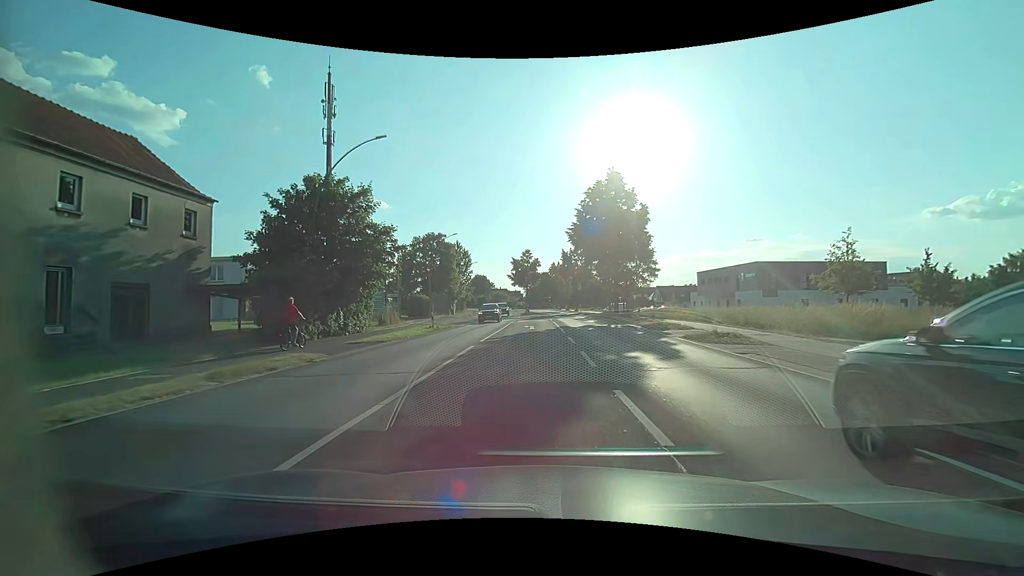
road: primary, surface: asphalt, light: Day
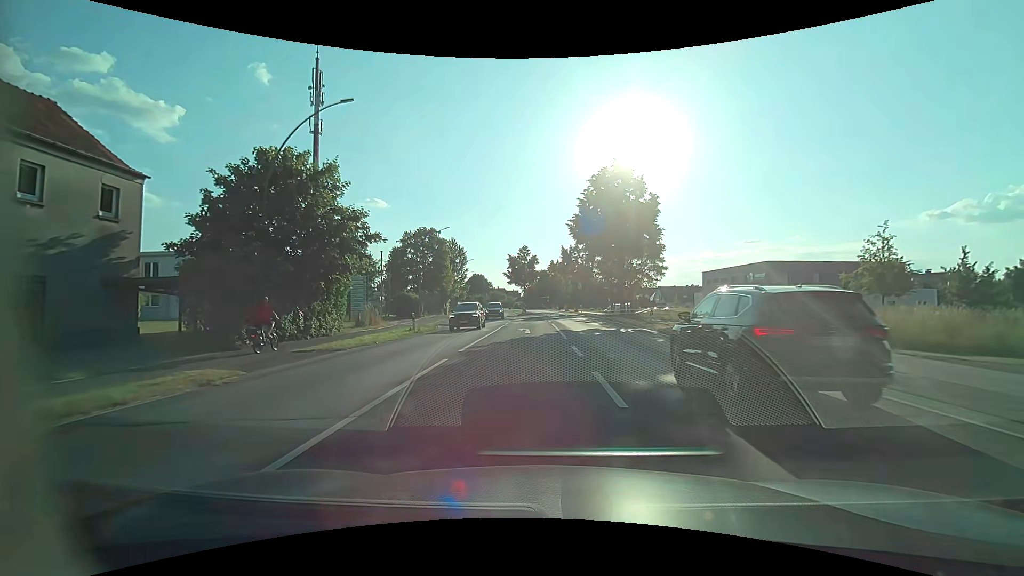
(0.0, +4.2) m; 0°
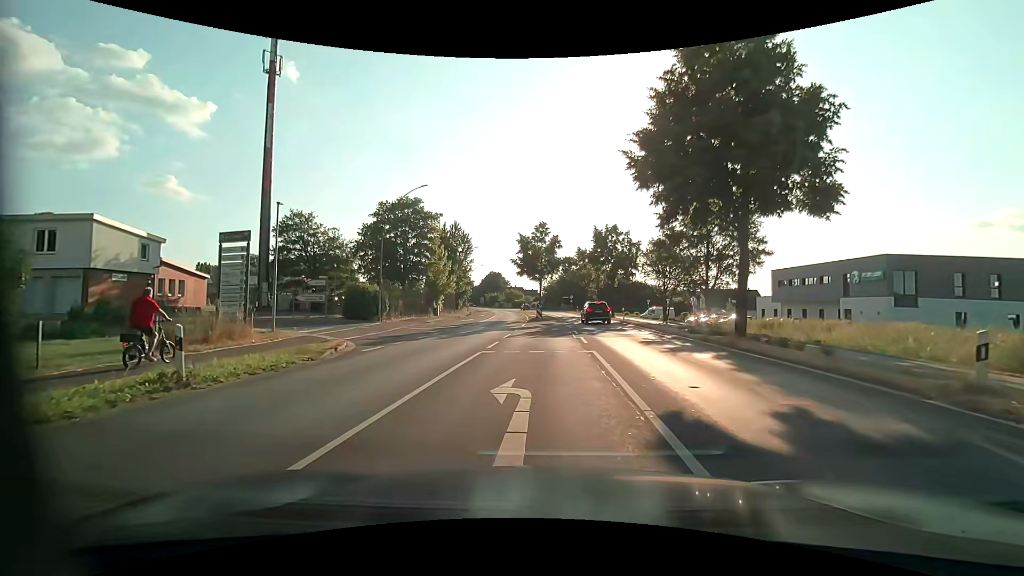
(-0.1, +19.1) m; -2°
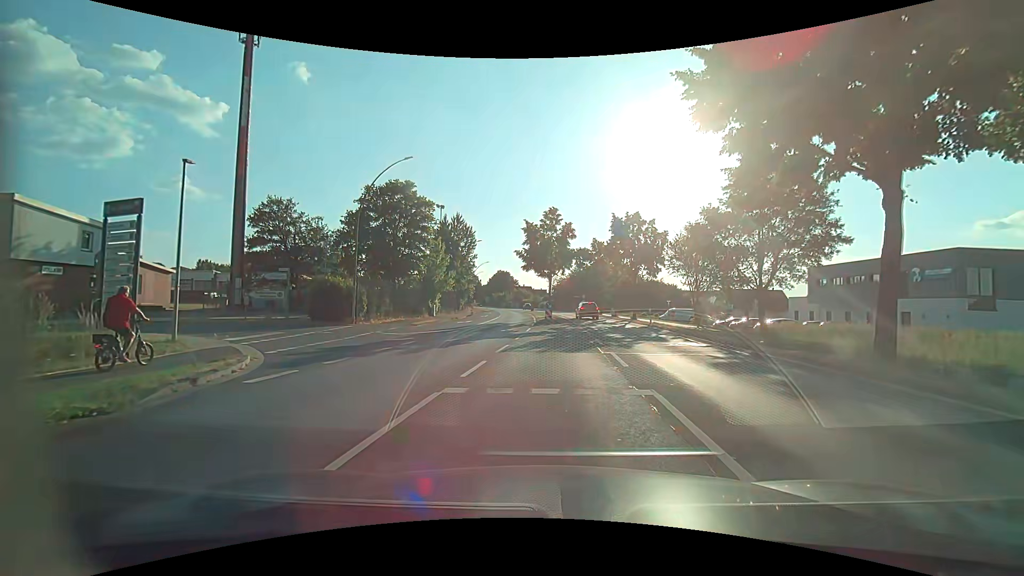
(-0.1, +6.8) m; -1°
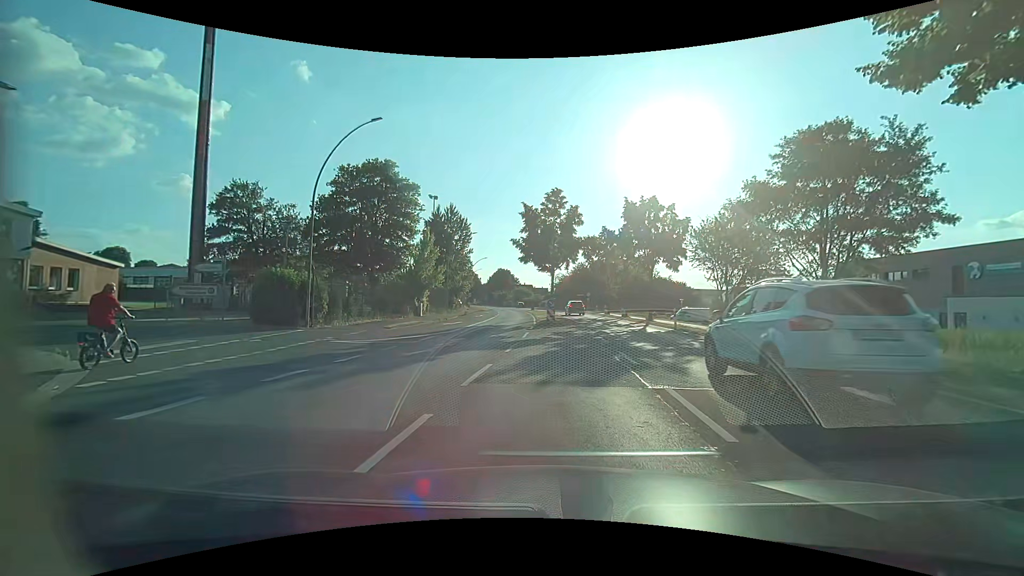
(0.0, +5.9) m; 0°
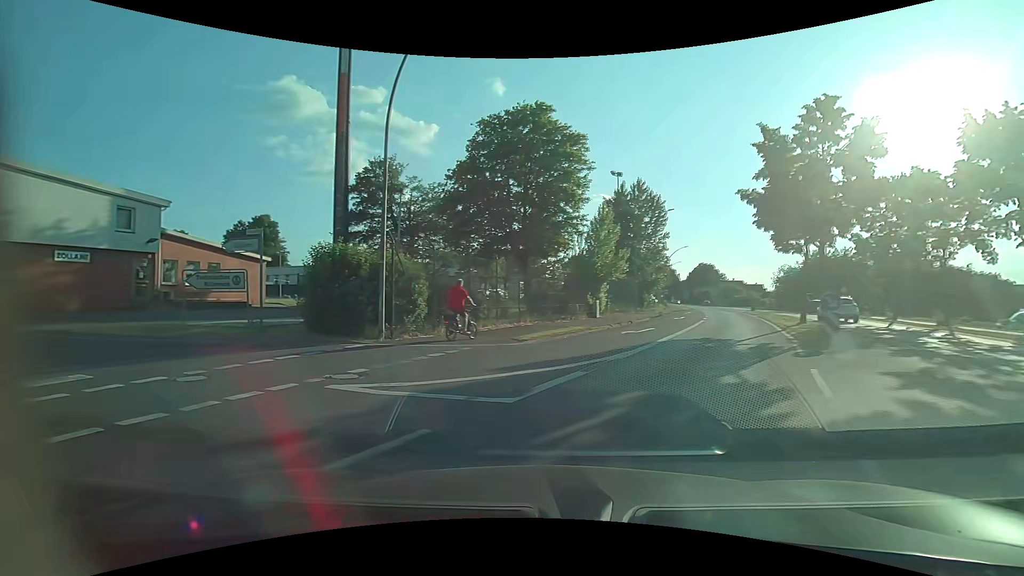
(-1.1, +12.0) m; -23°
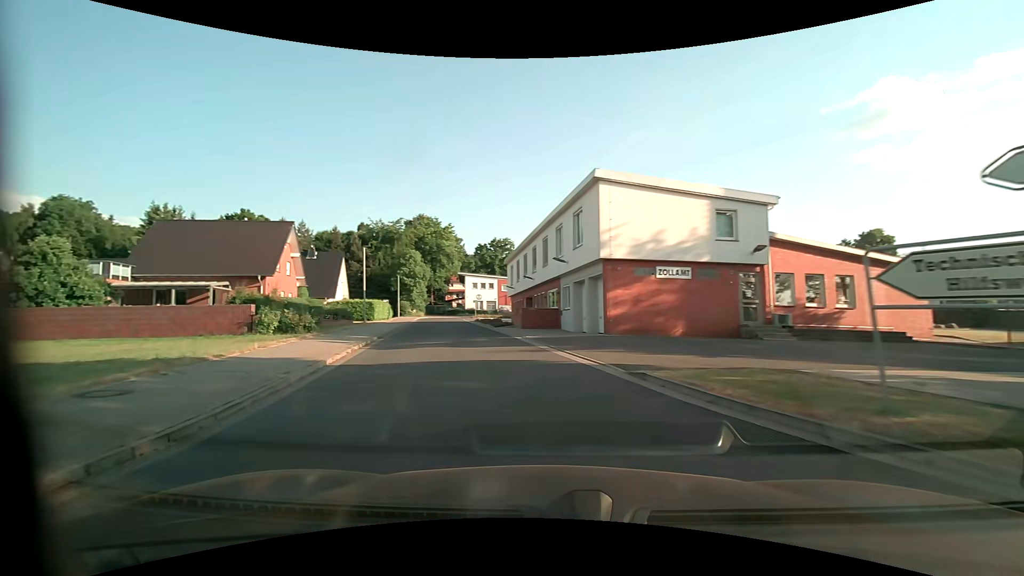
(-5.7, +9.4) m; -62°
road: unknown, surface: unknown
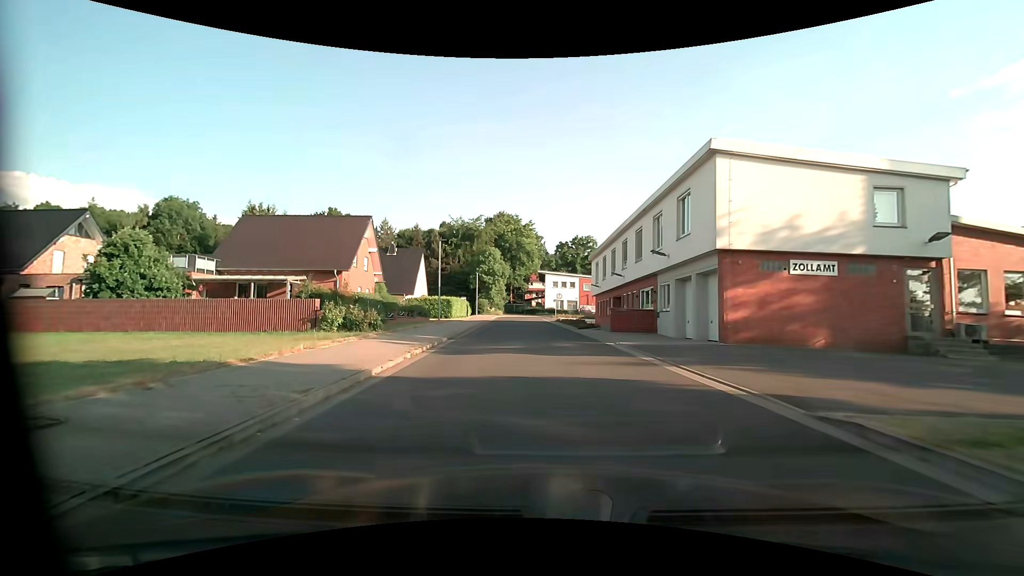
(-0.3, +3.3) m; -9°
